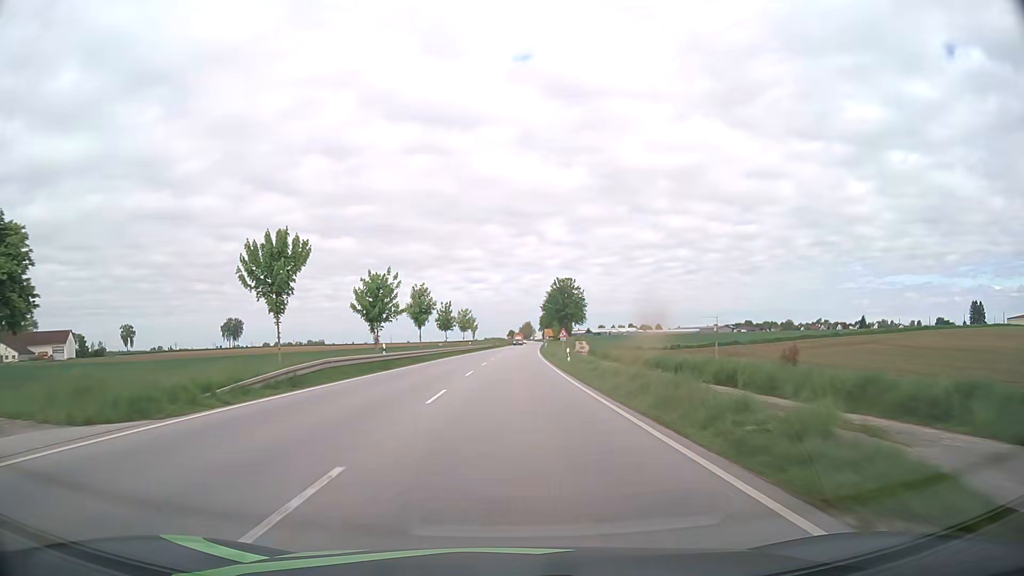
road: primary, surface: asphalt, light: Day
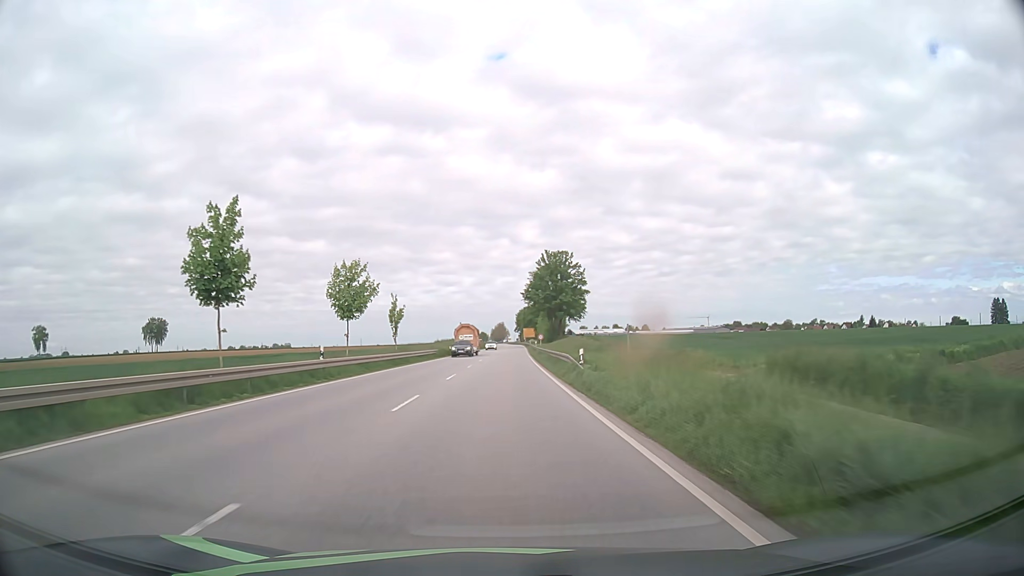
(+1.4, +61.7) m; +2°
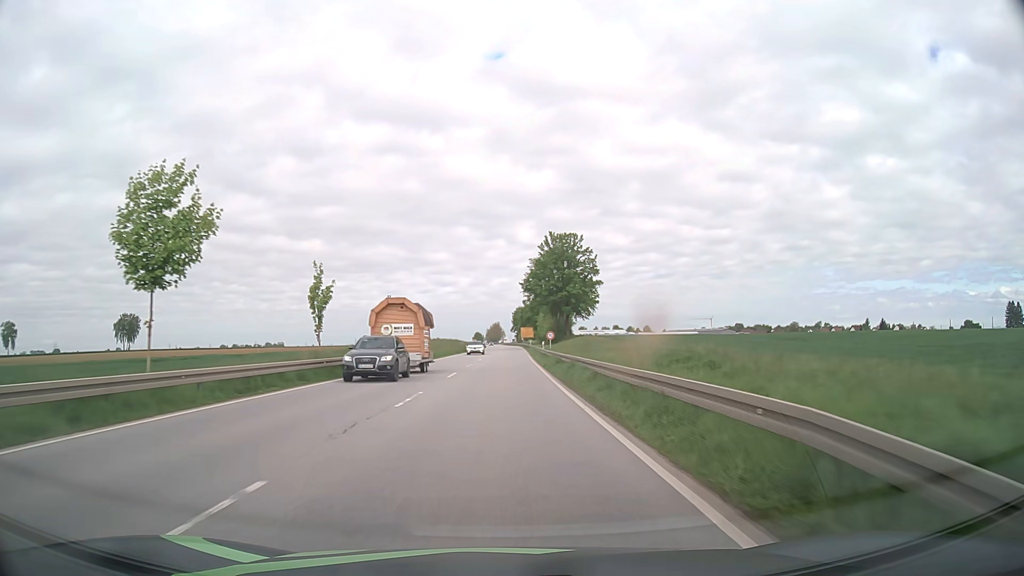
(+0.1, +23.0) m; 0°
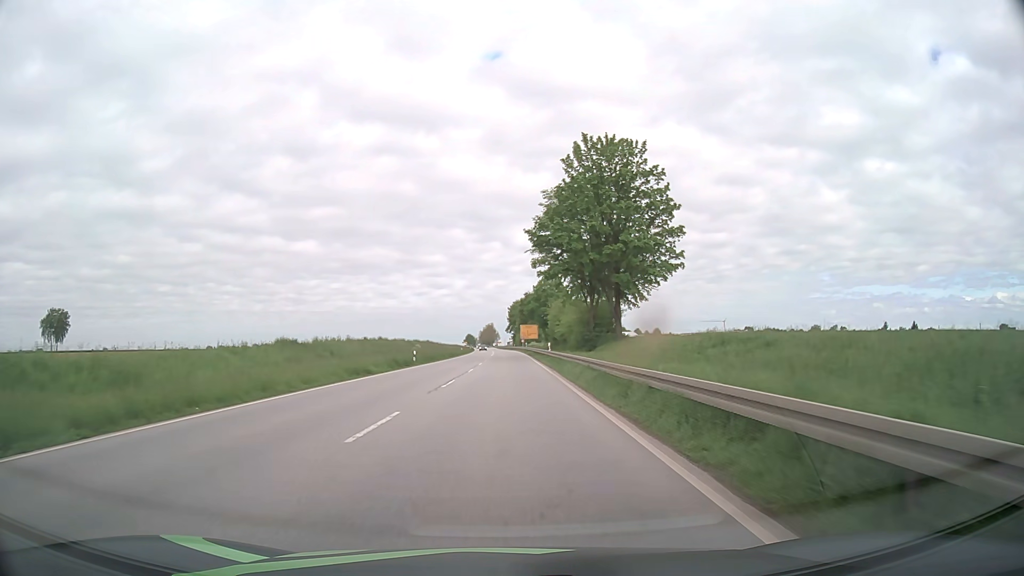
(+0.3, +53.1) m; +1°
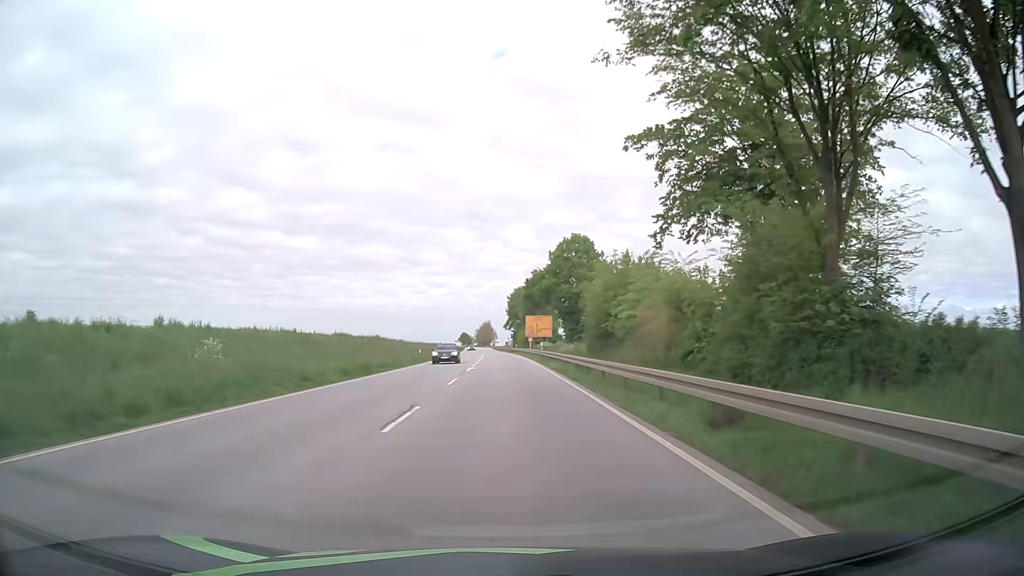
(0.0, +46.8) m; 0°
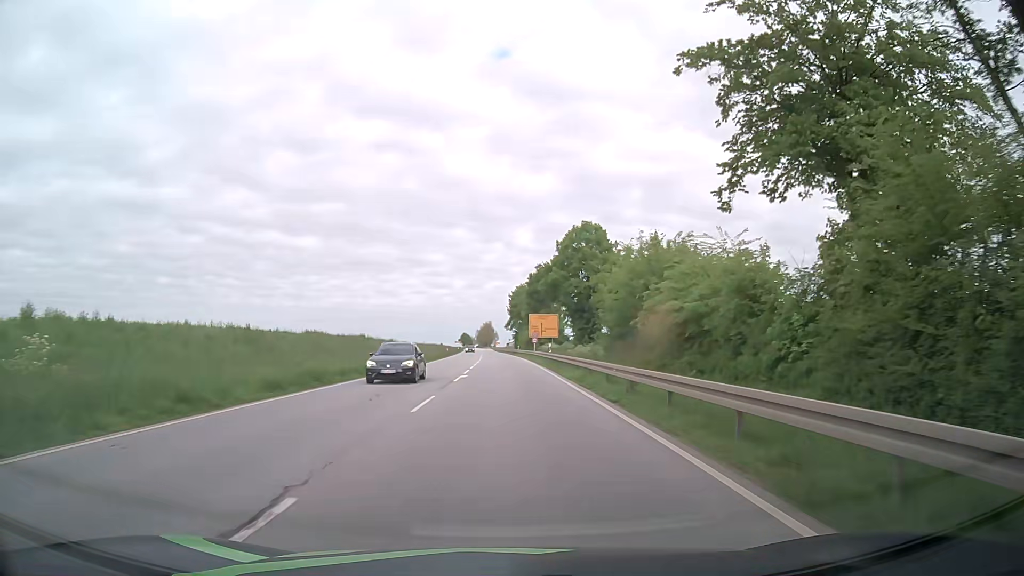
(0.0, +8.6) m; 0°
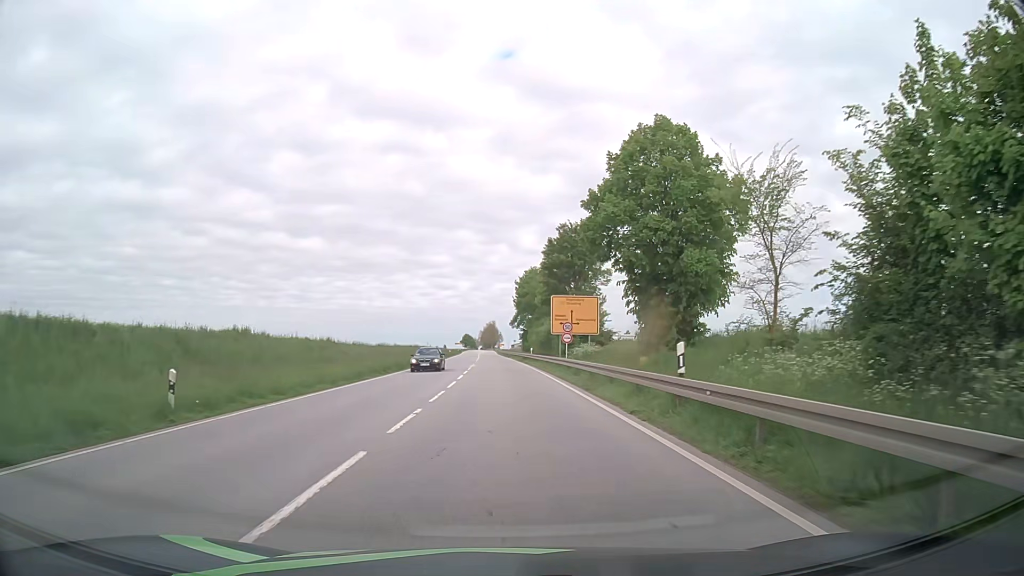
(-0.2, +32.6) m; -1°
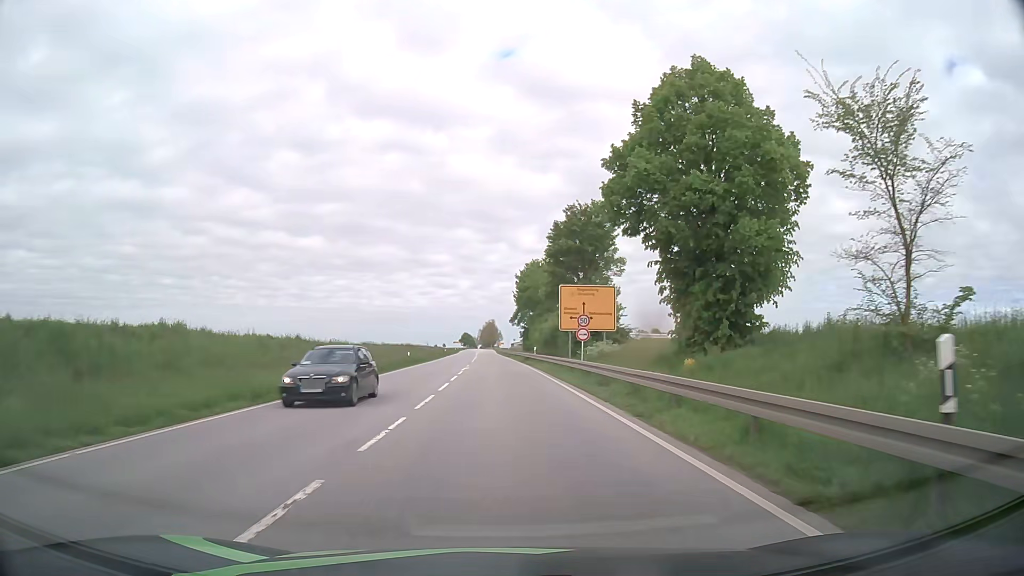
(0.0, +7.9) m; +1°
(0, +10) (0, +20) (0, +30) (0, +40) (-1, +50) (-1, +60) (-1, +70) (-2, +80) (-2, +90) (-3, +100) m
